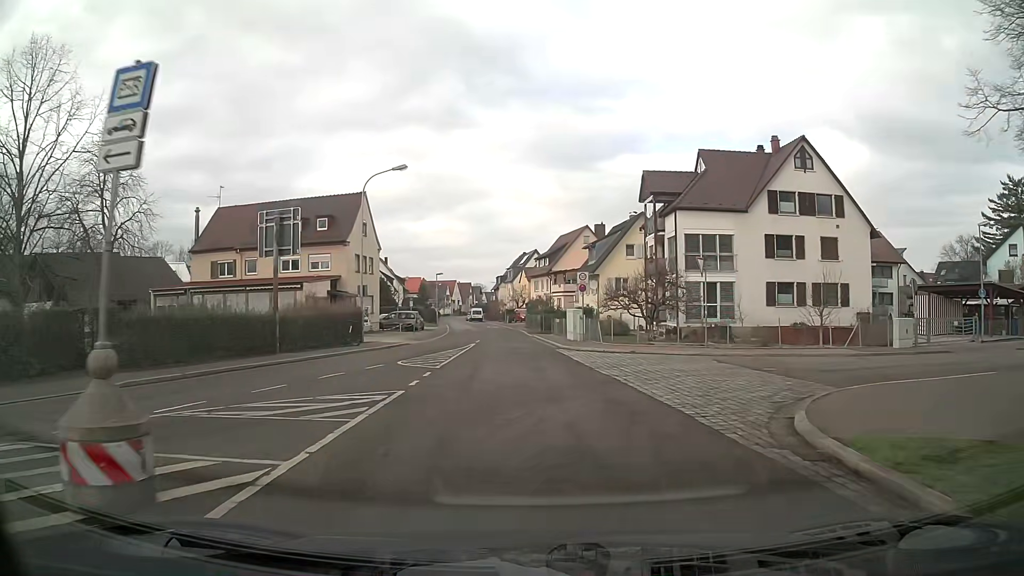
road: tertiary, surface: asphalt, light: Day
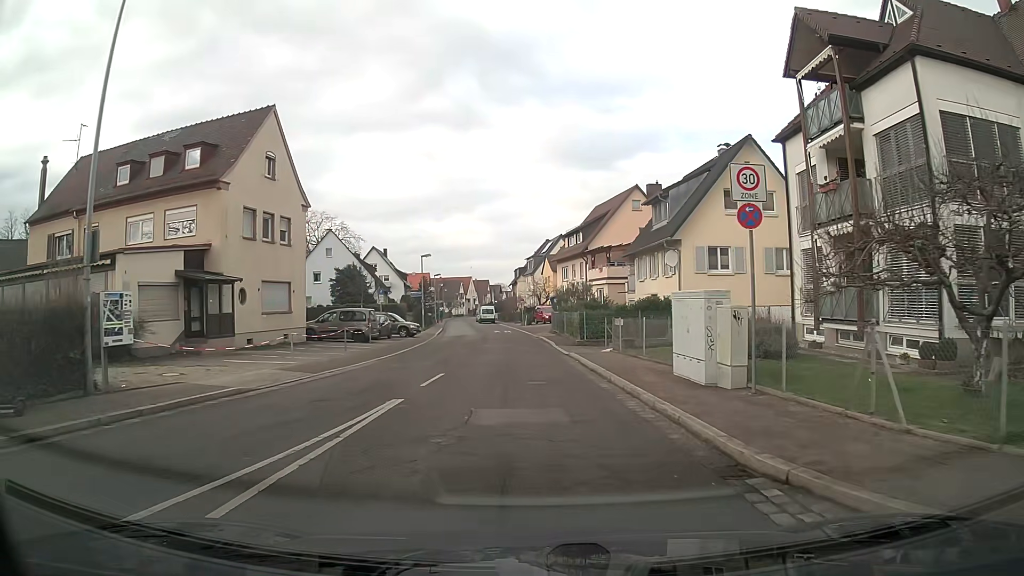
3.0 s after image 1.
(0.0, +23.8) m; -1°
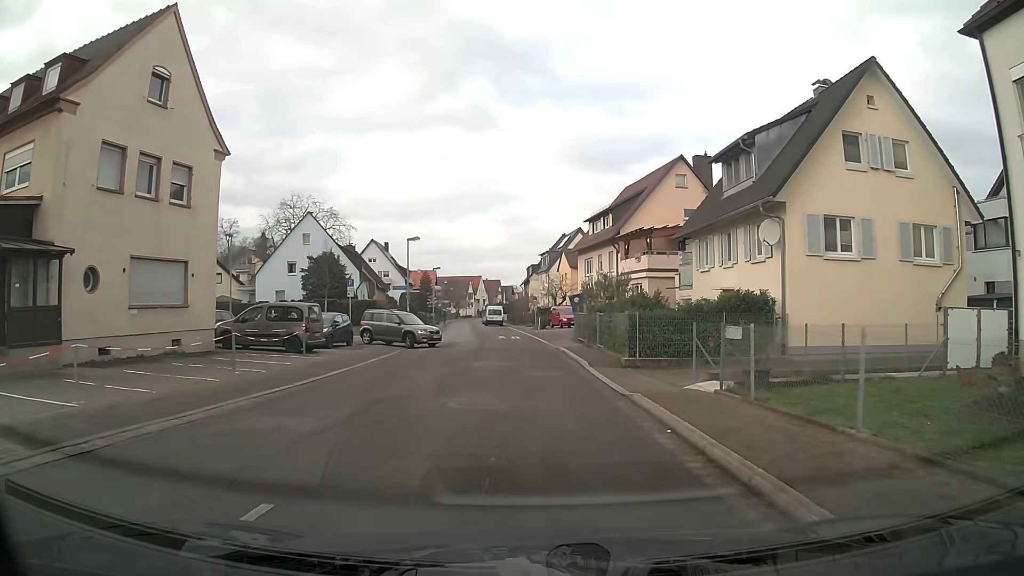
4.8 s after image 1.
(-0.2, +11.9) m; -1°
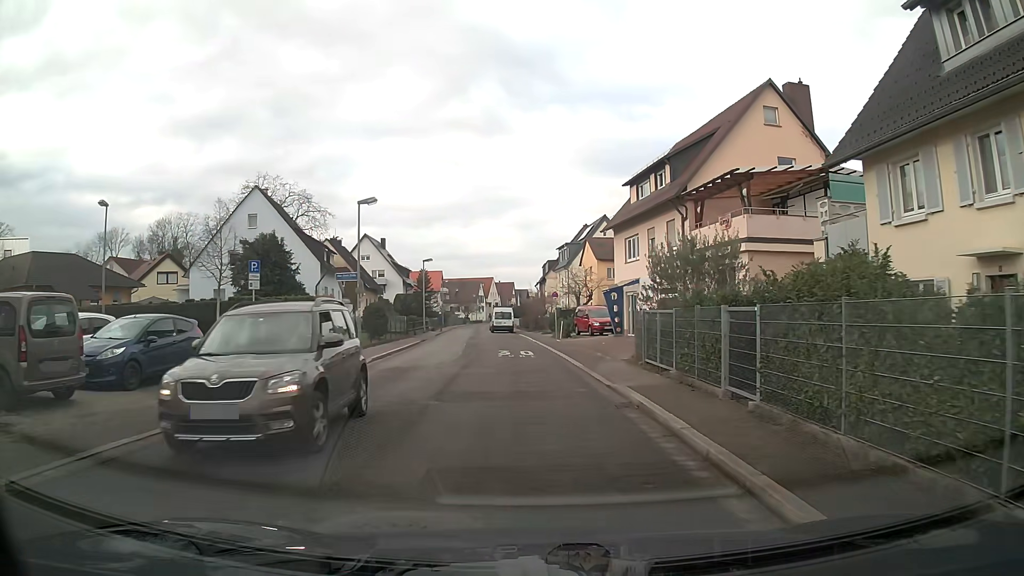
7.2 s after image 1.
(-0.1, +15.5) m; -2°
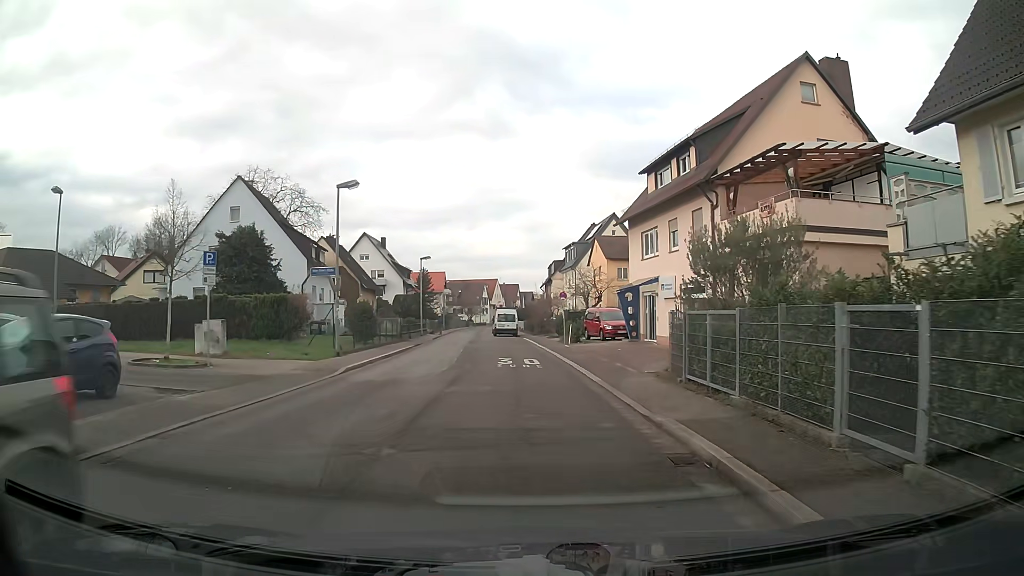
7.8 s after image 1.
(0.0, +3.9) m; 0°
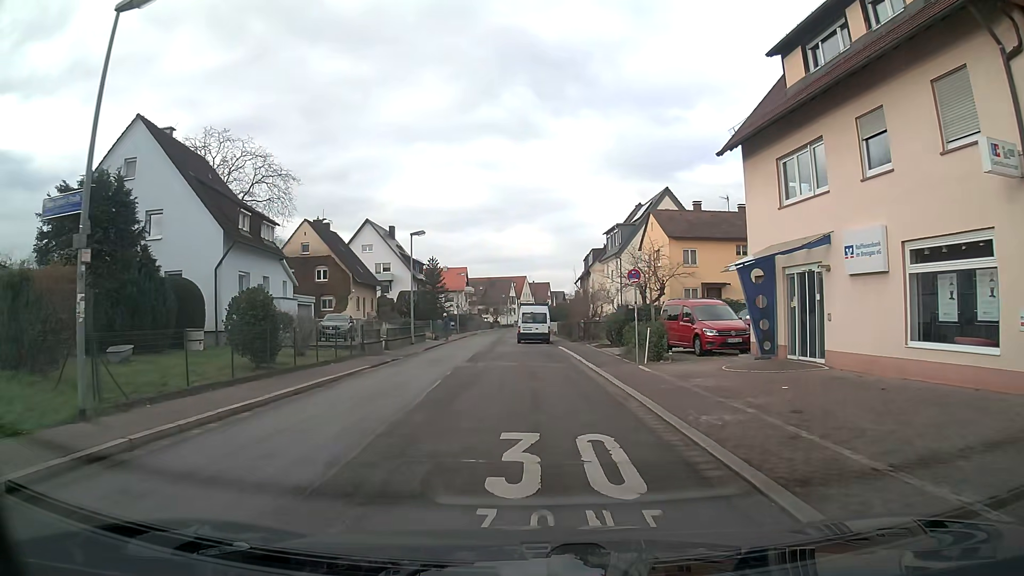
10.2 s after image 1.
(-0.3, +15.8) m; -3°
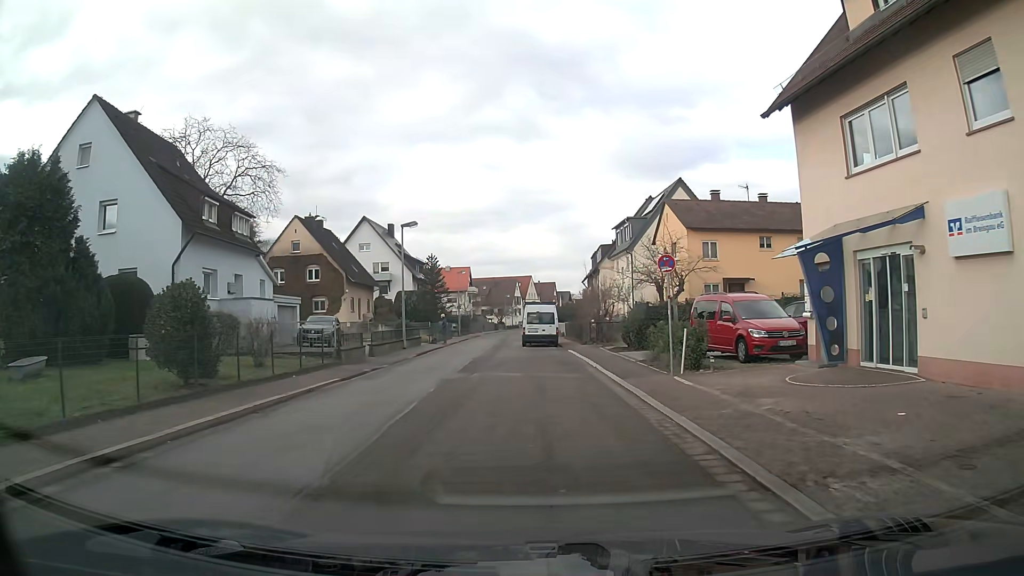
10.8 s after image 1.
(0.0, +4.0) m; 0°
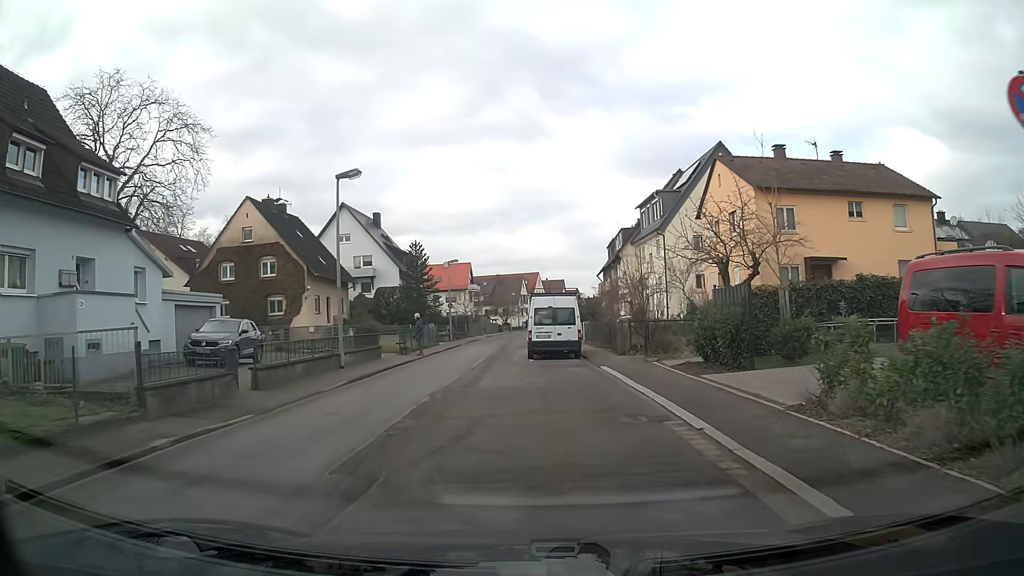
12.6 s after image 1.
(-0.1, +12.0) m; -1°
(0, +10) (-1, +20) (-2, +30) (-2, +40) (-1, +50) (0, +60) (0, +70) (+1, +80) (+2, +90) (+3, +100) m
